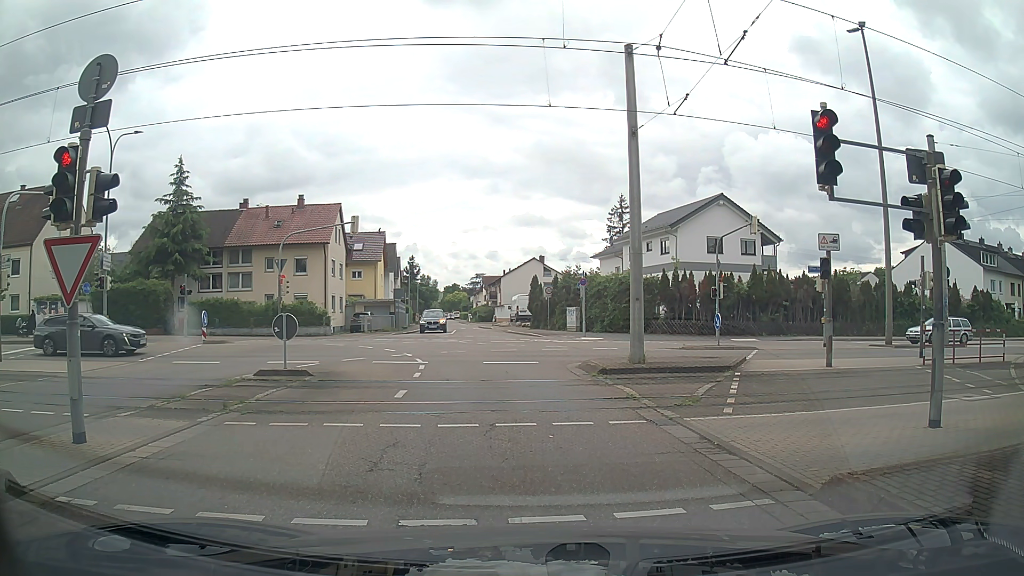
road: residential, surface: asphalt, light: Day
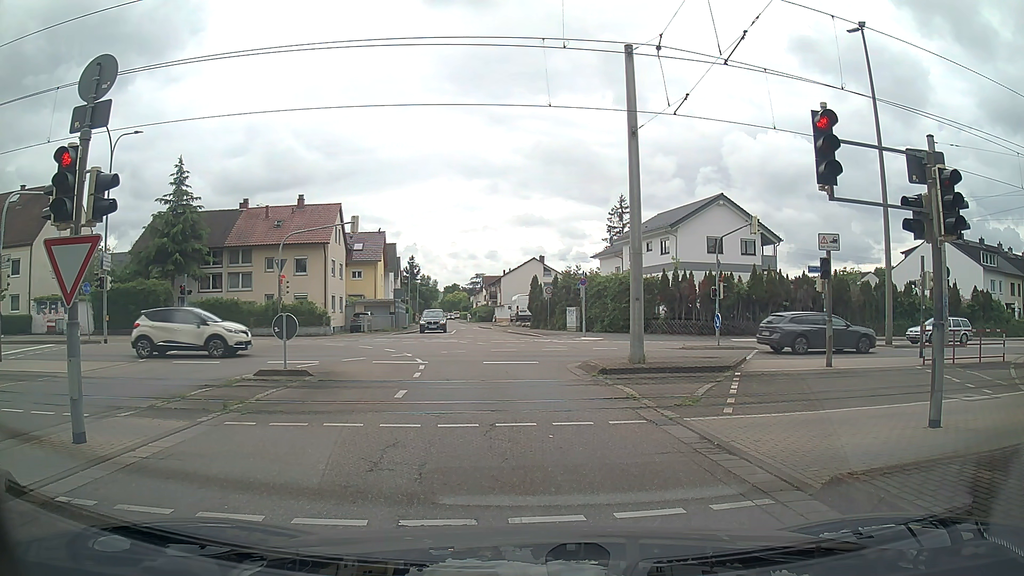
(0.0, 0.0) m; 0°
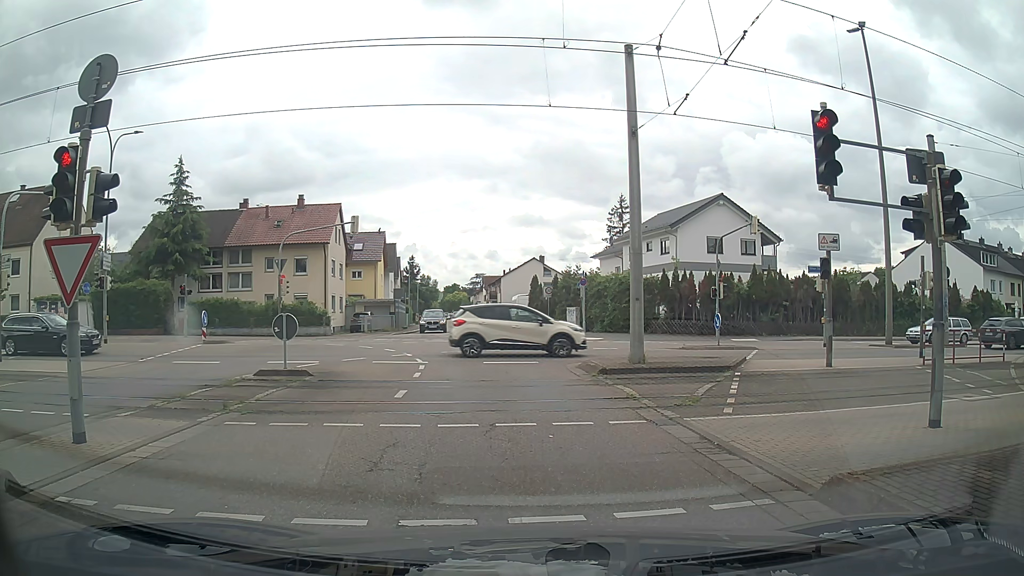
(0.0, 0.0) m; 0°
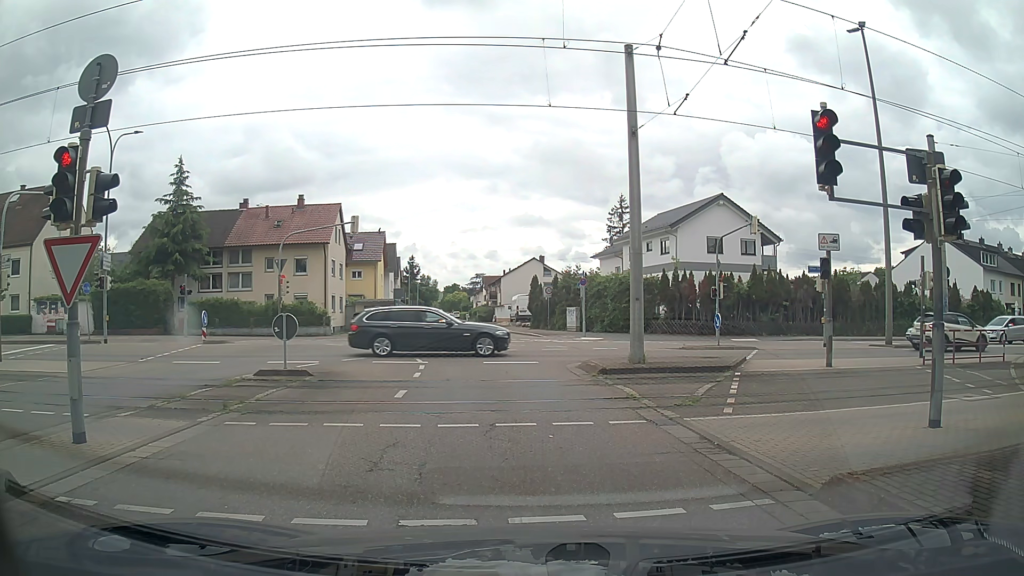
(0.0, 0.0) m; 0°
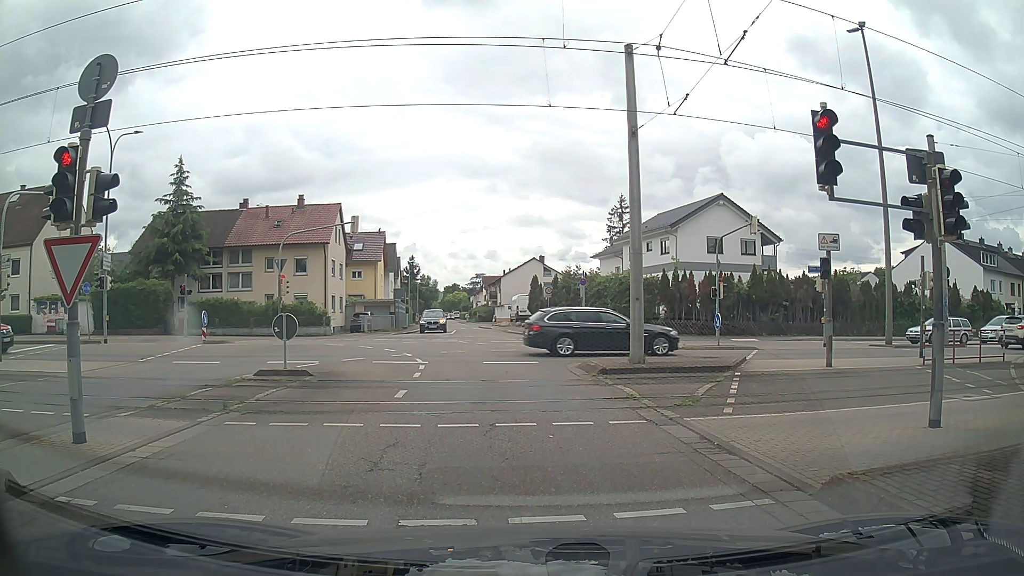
(0.0, 0.0) m; 0°
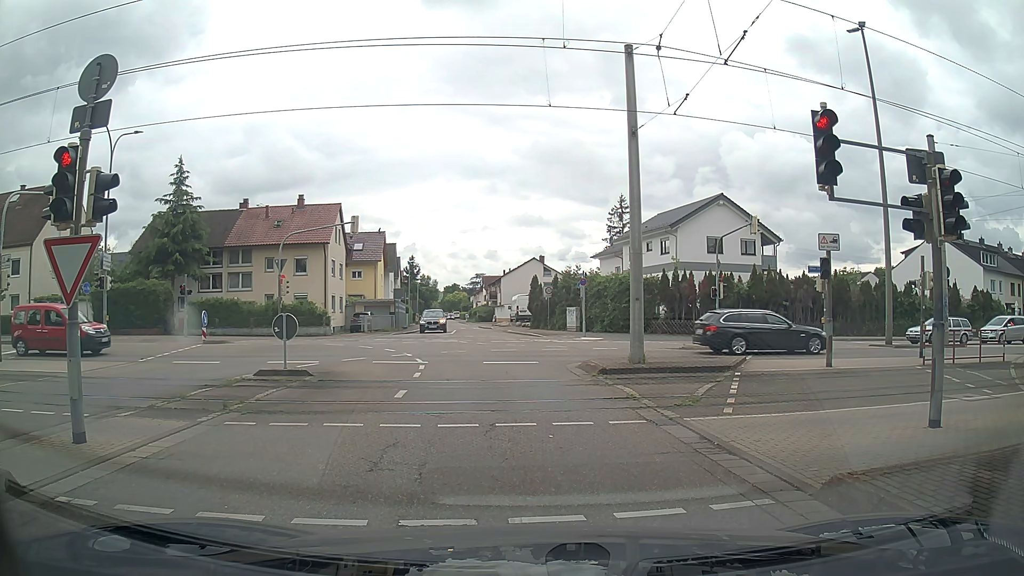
(0.0, 0.0) m; 0°
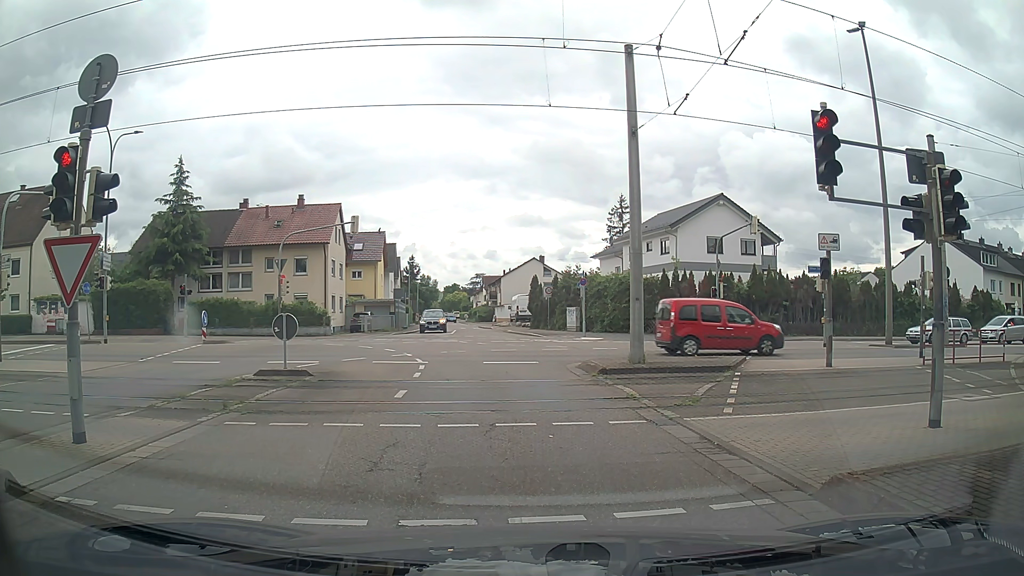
(0.0, 0.0) m; 0°
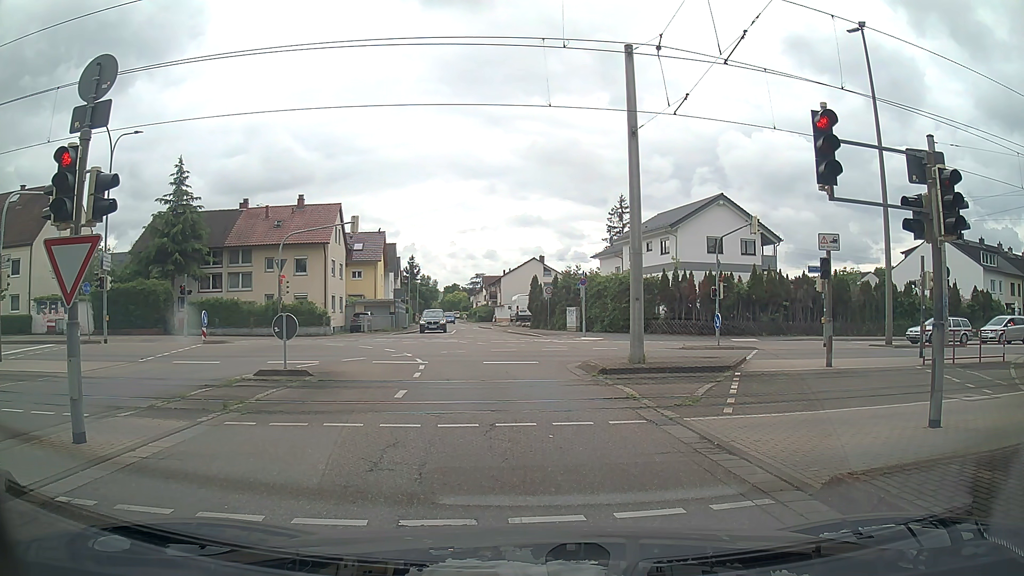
(0.0, 0.0) m; 0°
(-1, +10) (-3, +20) (-8, +28) (-18, +29) (-28, +27) (-37, +24) (-47, +21) (-57, +19) (-66, +16) (-76, +13) m
